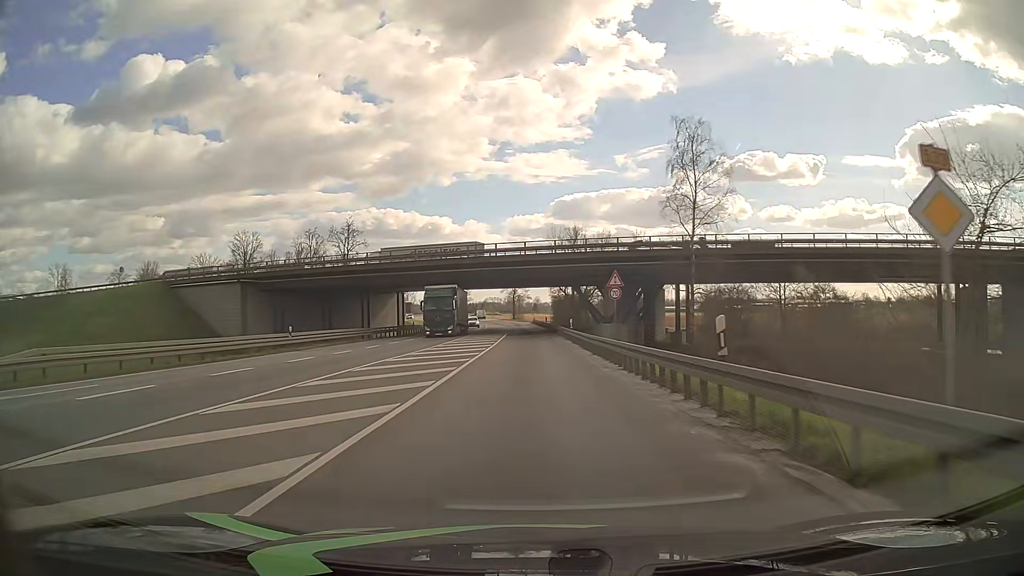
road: primary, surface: asphalt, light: Day
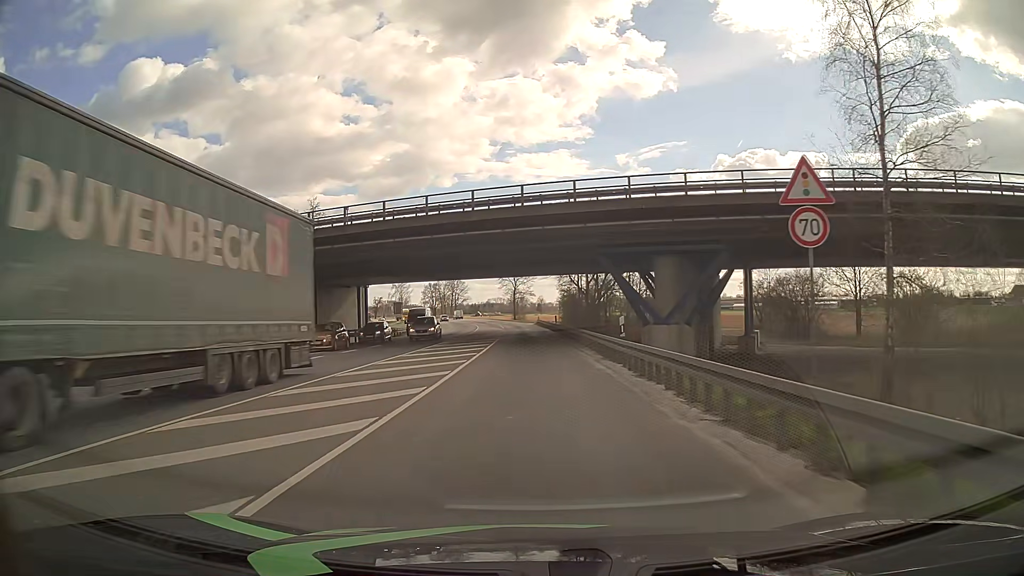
(0.0, +22.8) m; 0°
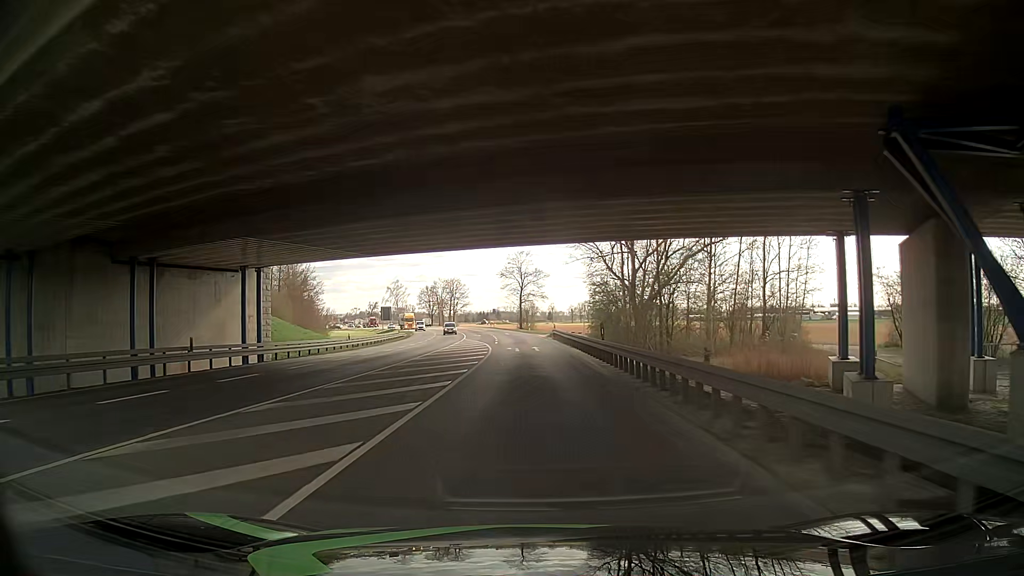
(-0.2, +31.4) m; -1°
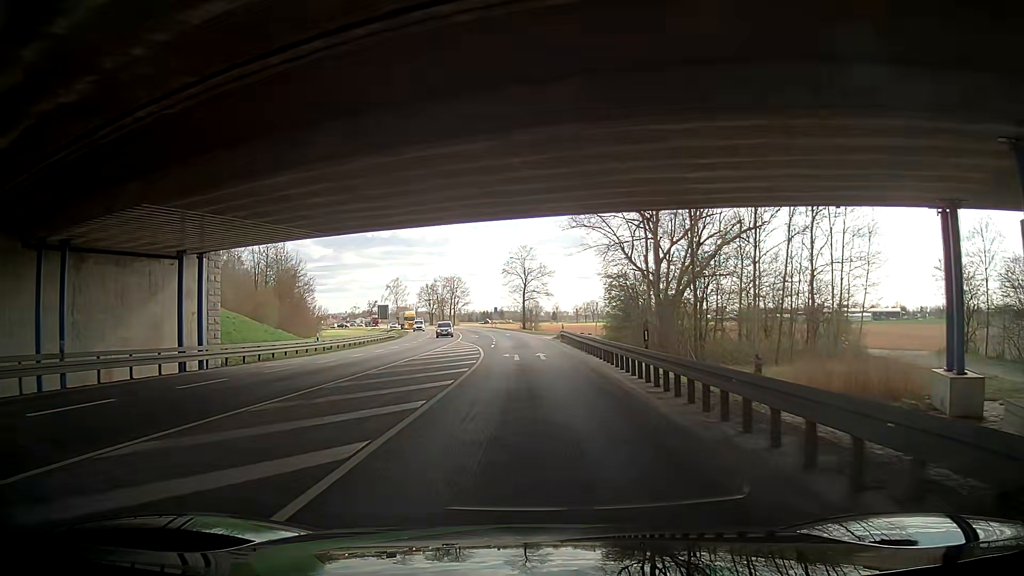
(-0.1, +8.5) m; -1°
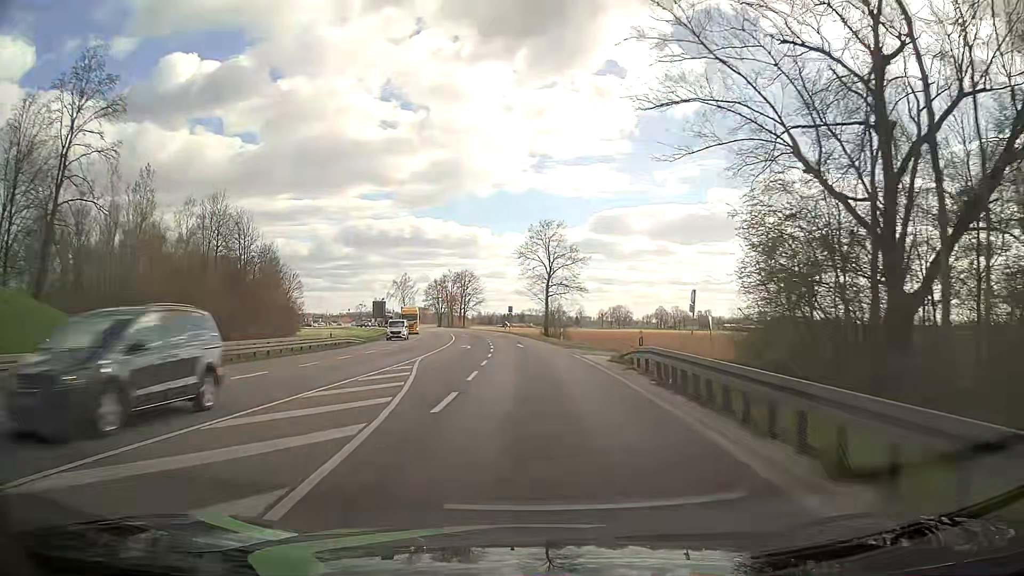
(-0.4, +27.6) m; -3°
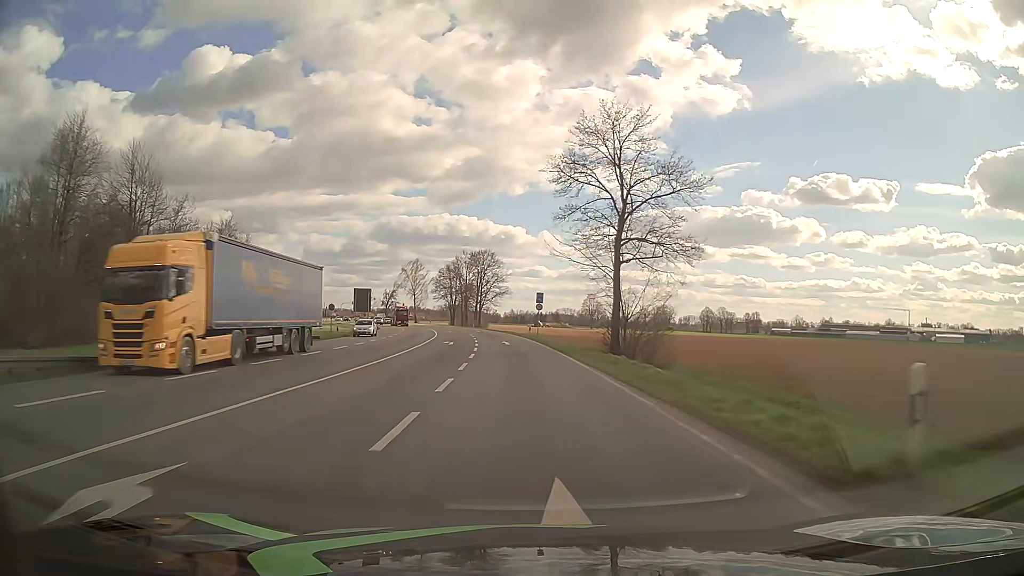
(+0.1, +39.7) m; -2°
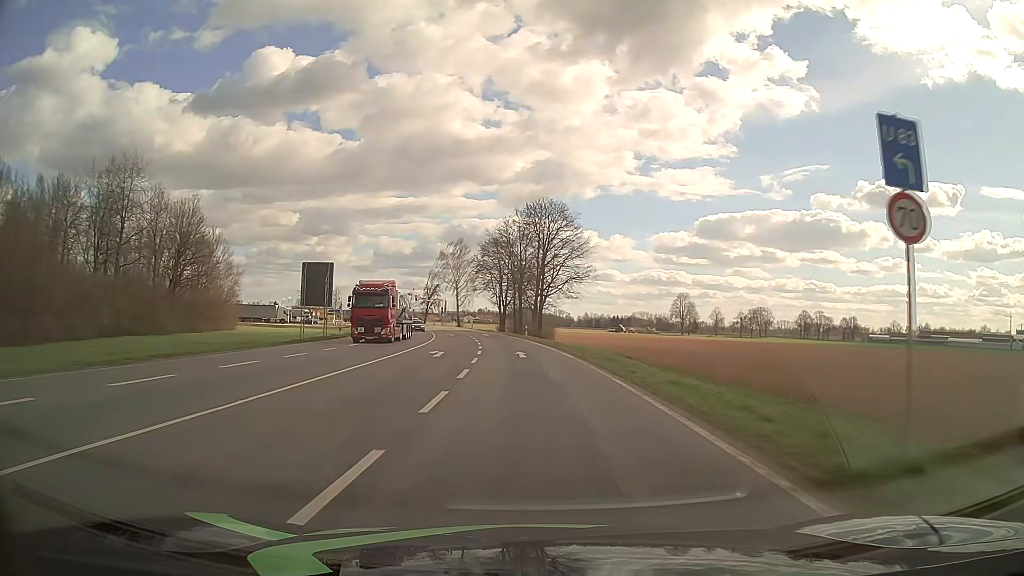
(-2.6, +51.5) m; -6°
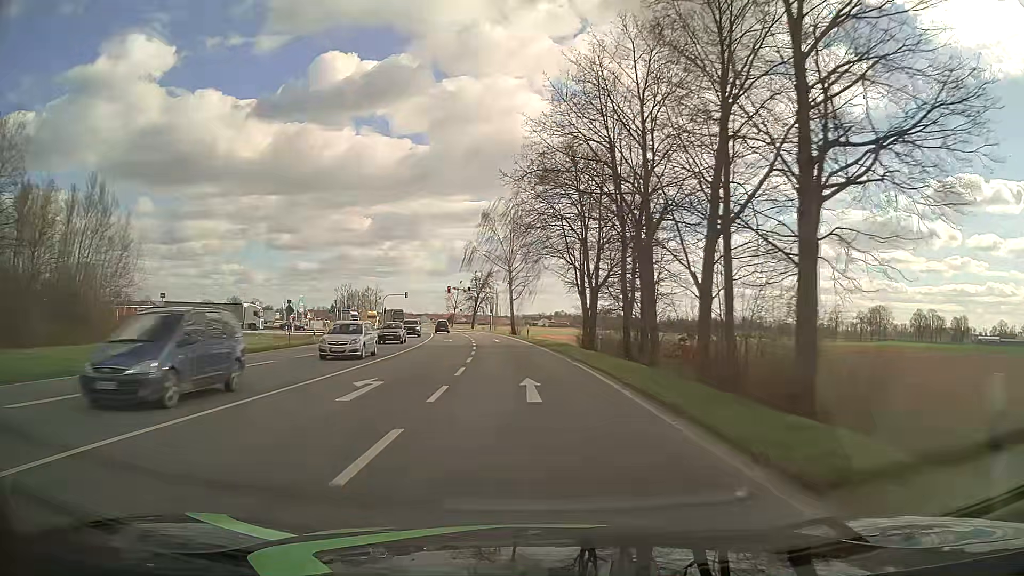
(-2.9, +52.7) m; -6°
(0, +10) (-1, +20) (-1, +30) (-2, +40) (-3, +50) (-4, +60) (-5, +70) (-7, +80) (-9, +89) (-11, +99) m
